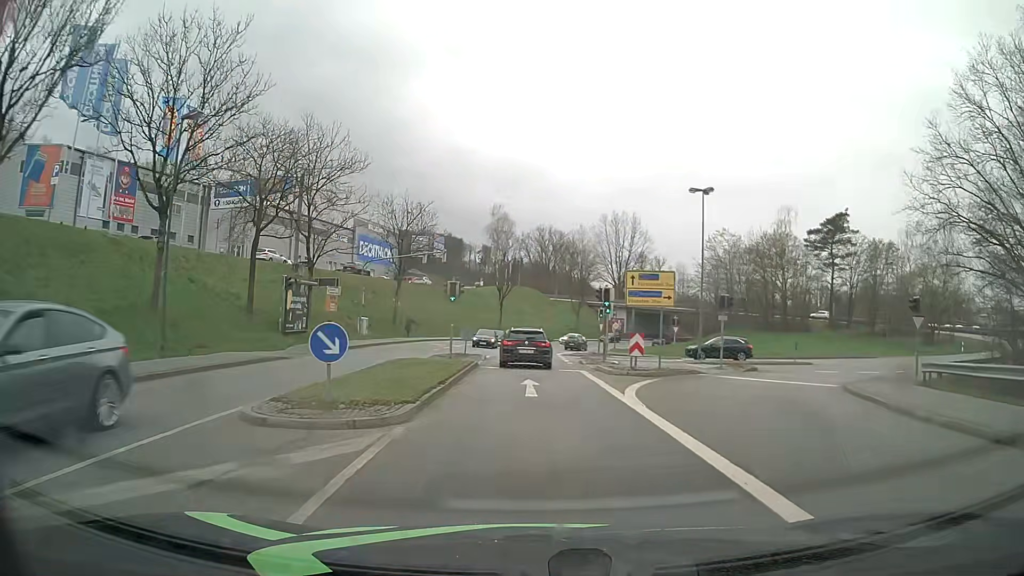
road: tertiary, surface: asphalt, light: Day
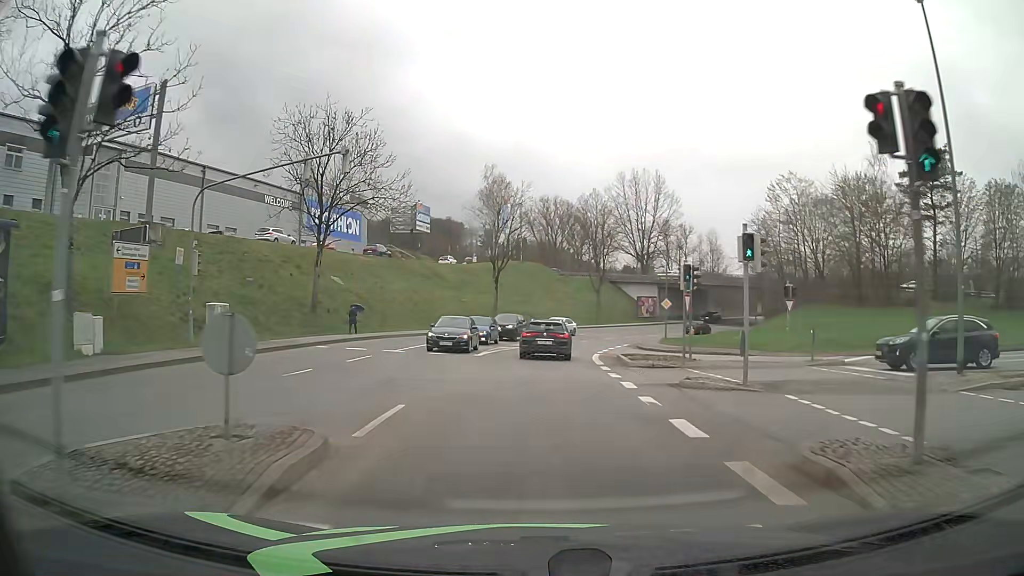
(-0.1, +25.6) m; 0°
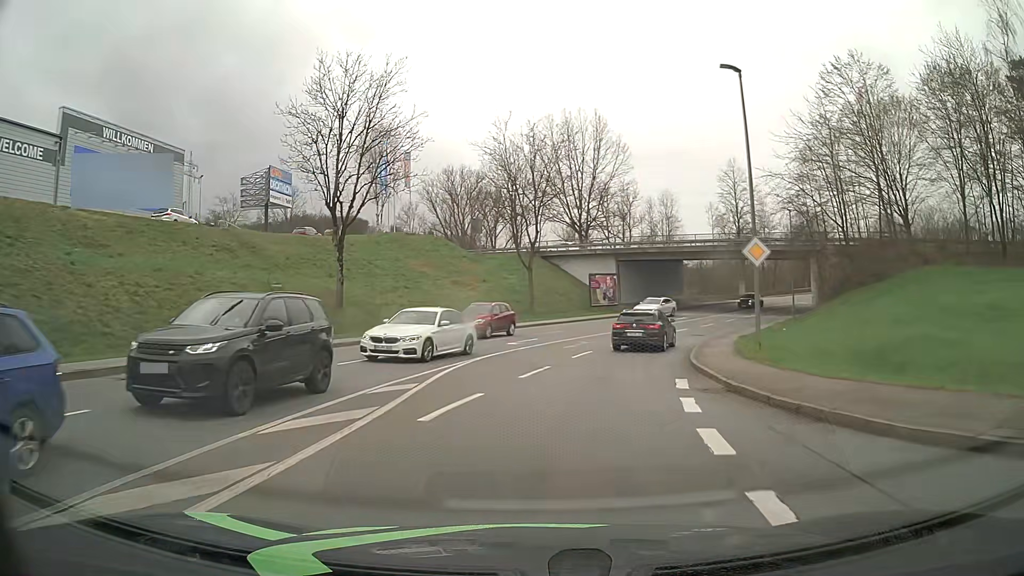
(+1.3, +32.8) m; +6°
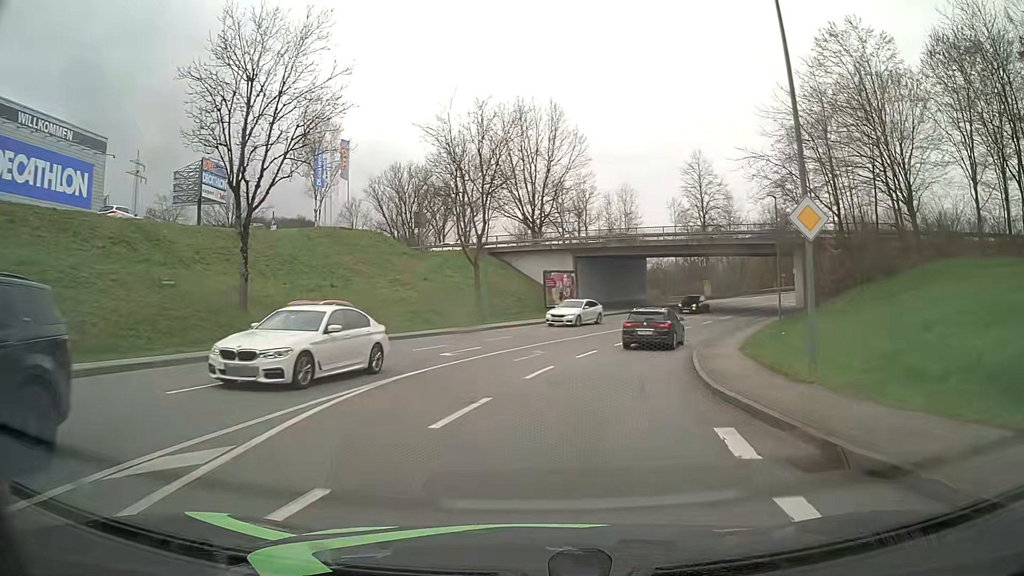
(+0.3, +6.5) m; +4°
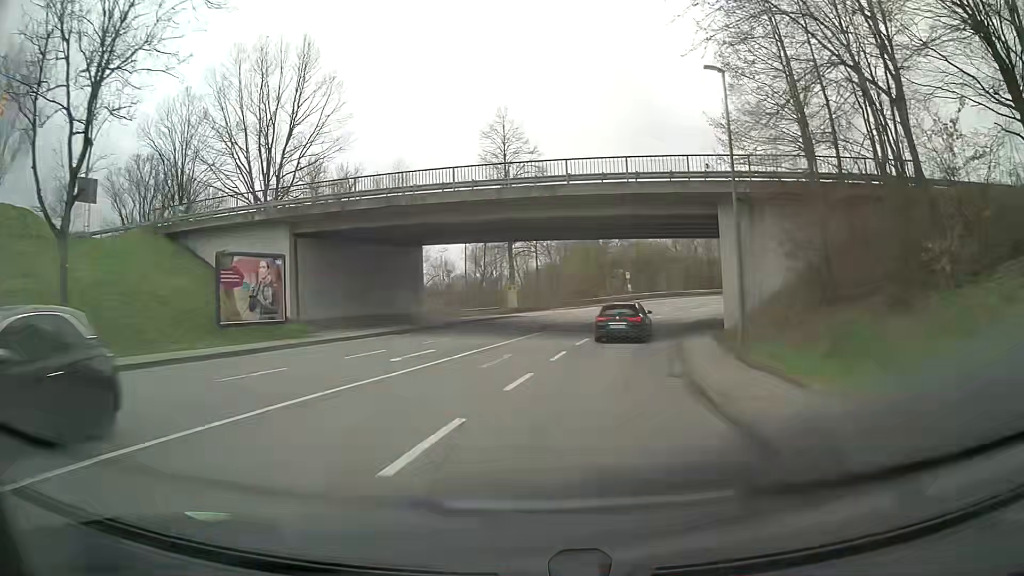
(+4.3, +25.6) m; +19°
